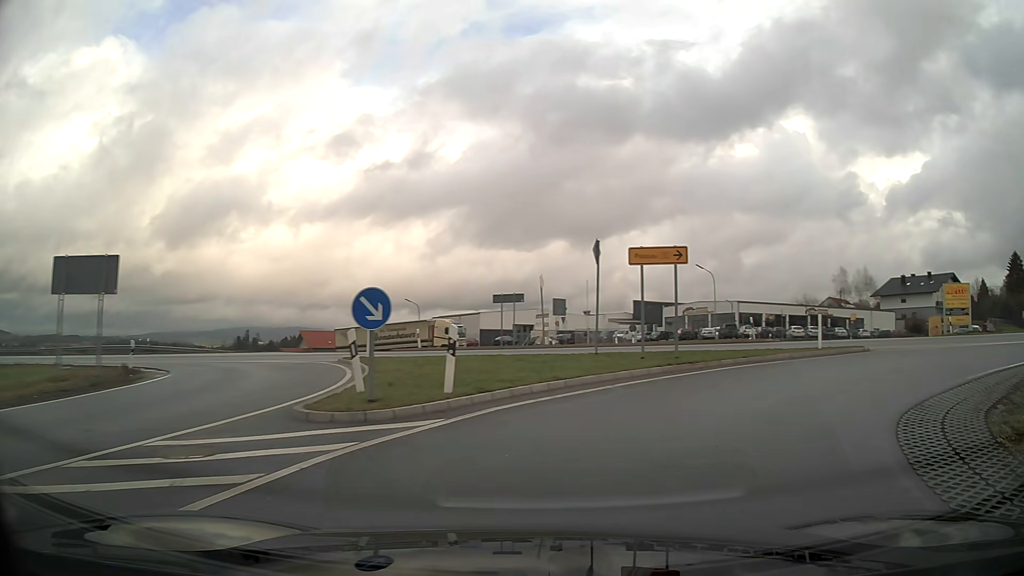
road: primary_link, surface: asphalt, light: Day
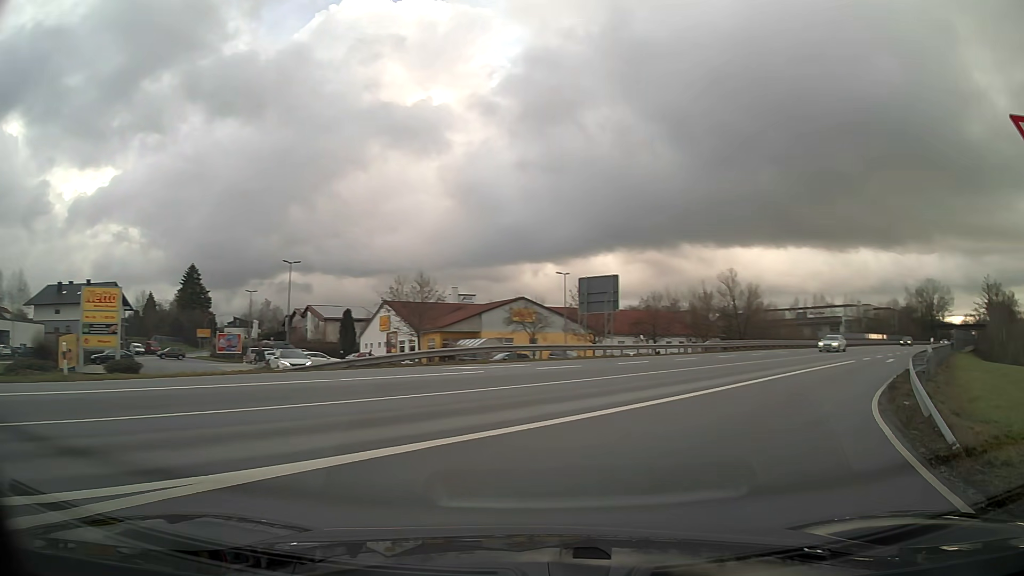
(+11.3, +15.1) m; +74°
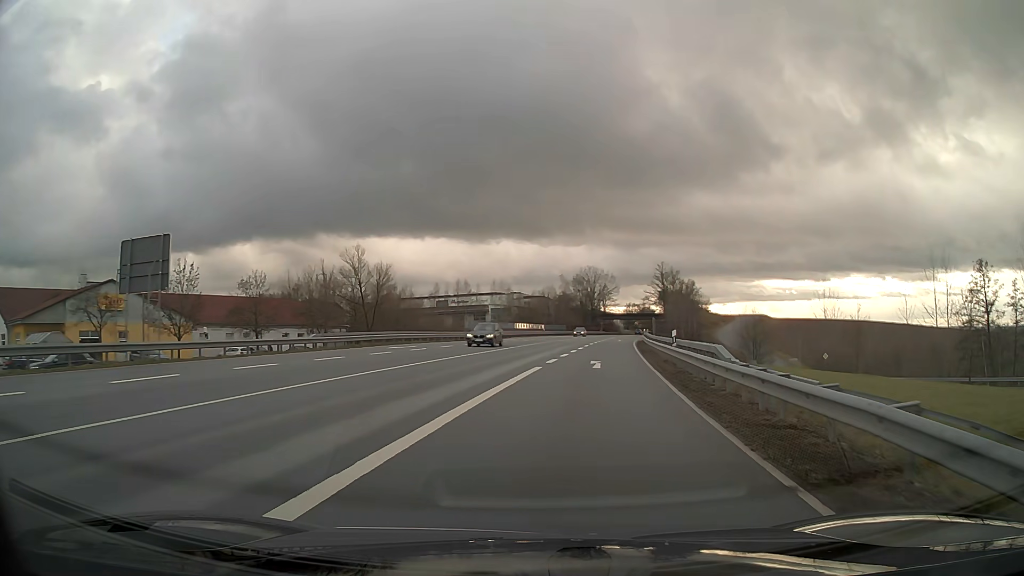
(+3.8, +14.1) m; +25°
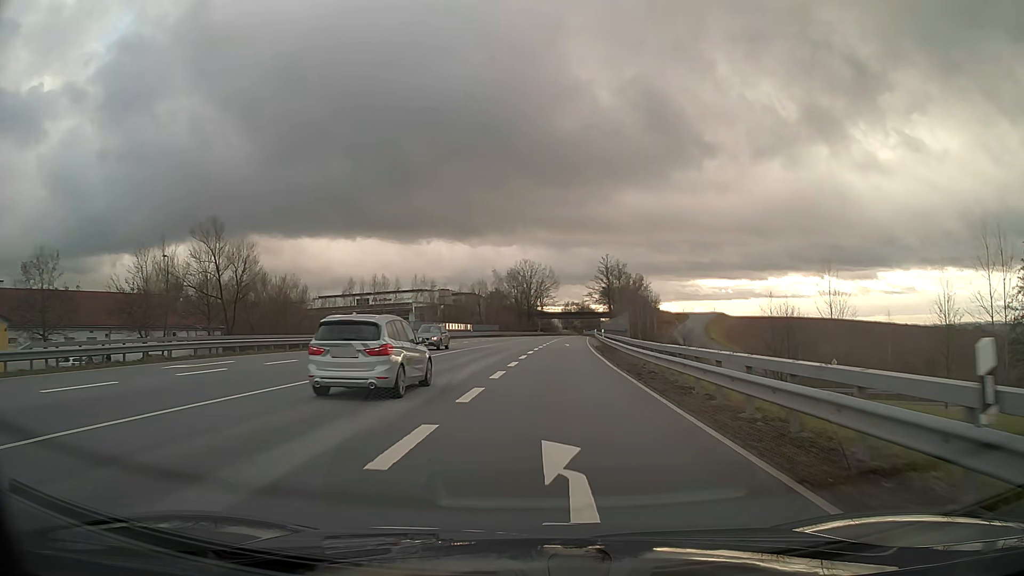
(+1.1, +19.9) m; +5°
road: primary
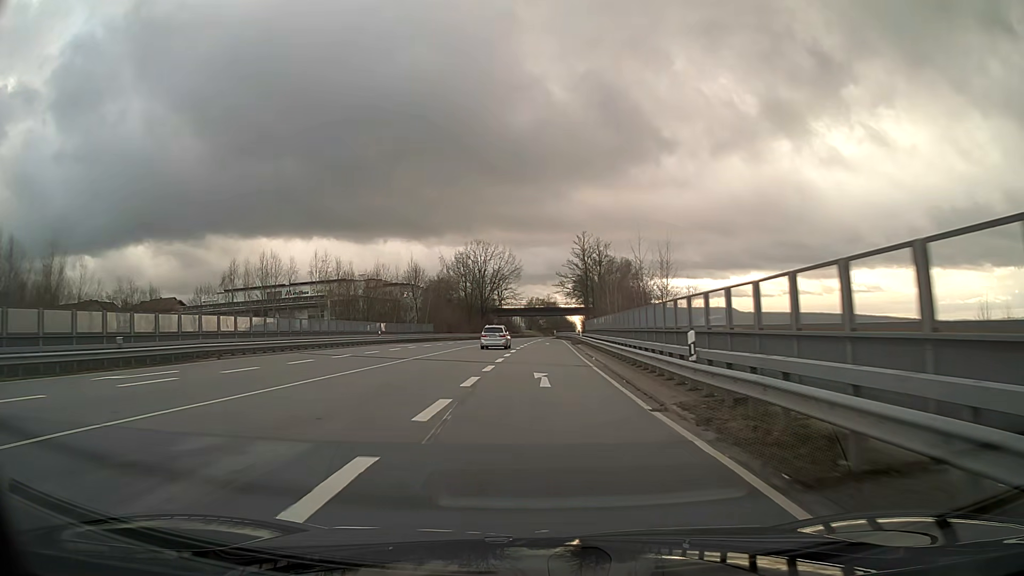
(+1.2, +39.8) m; +2°
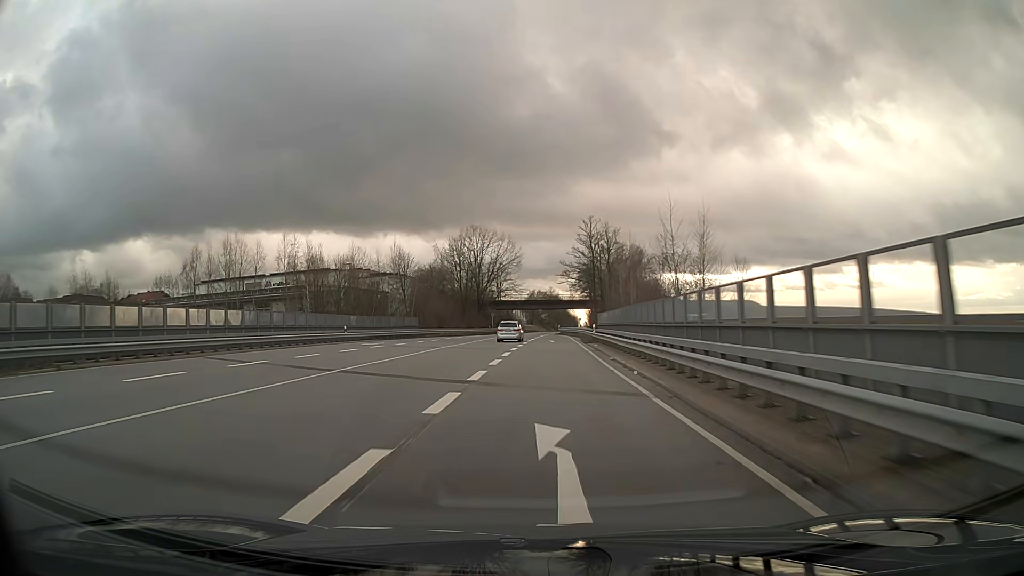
(-0.1, +12.2) m; 0°
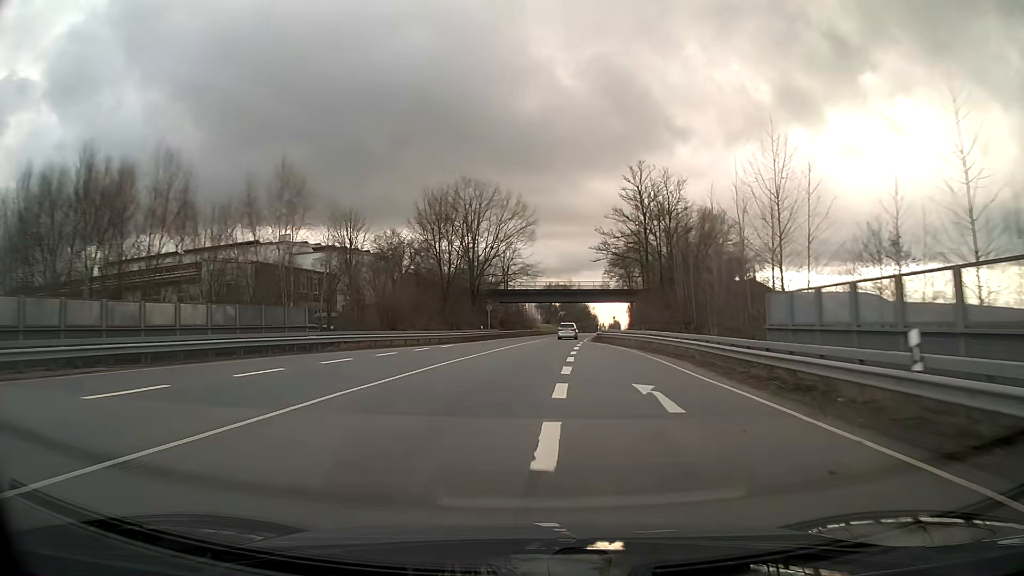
(-0.4, +40.5) m; 0°
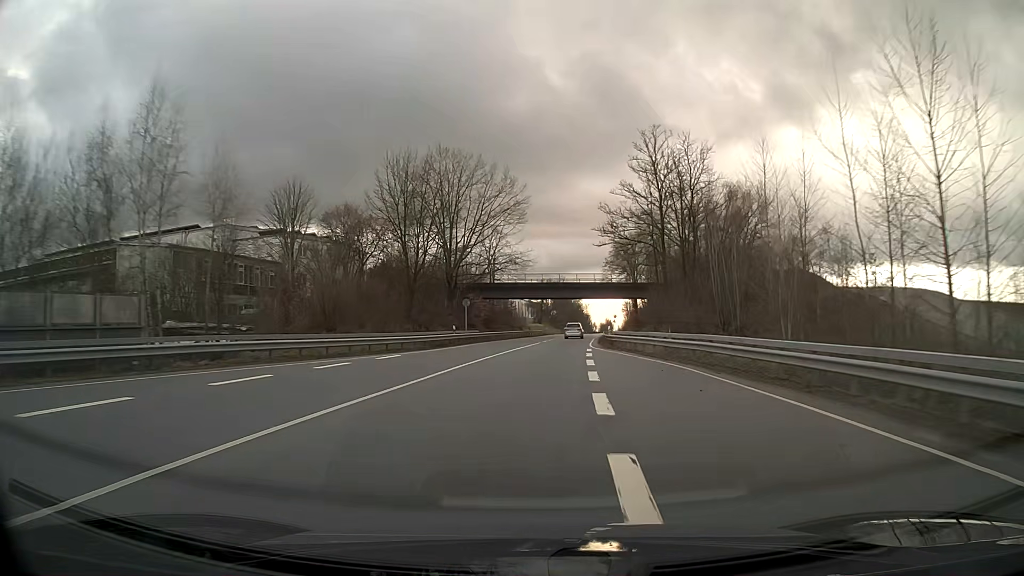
(+0.1, +14.6) m; +1°
